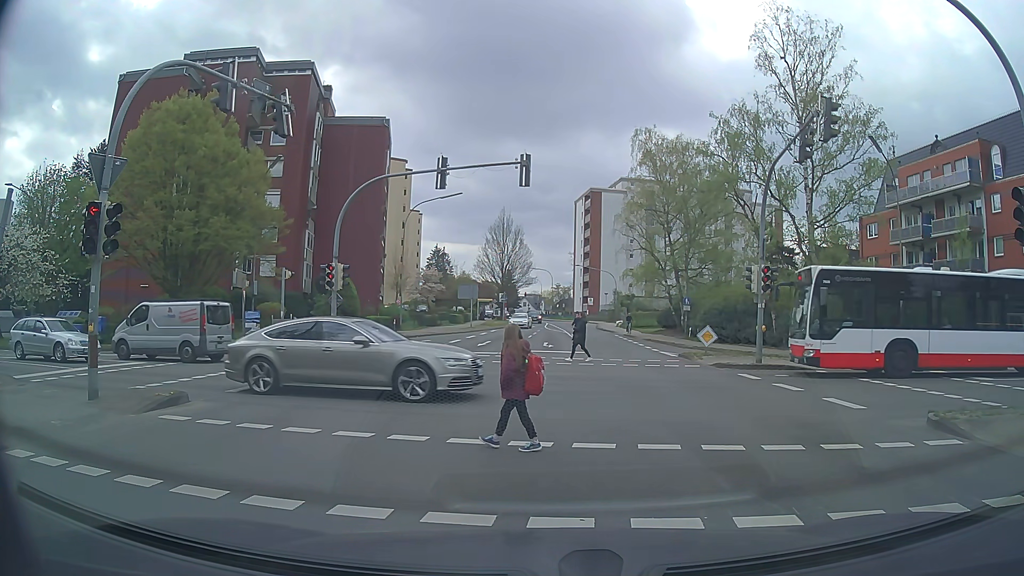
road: tertiary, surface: asphalt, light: Day
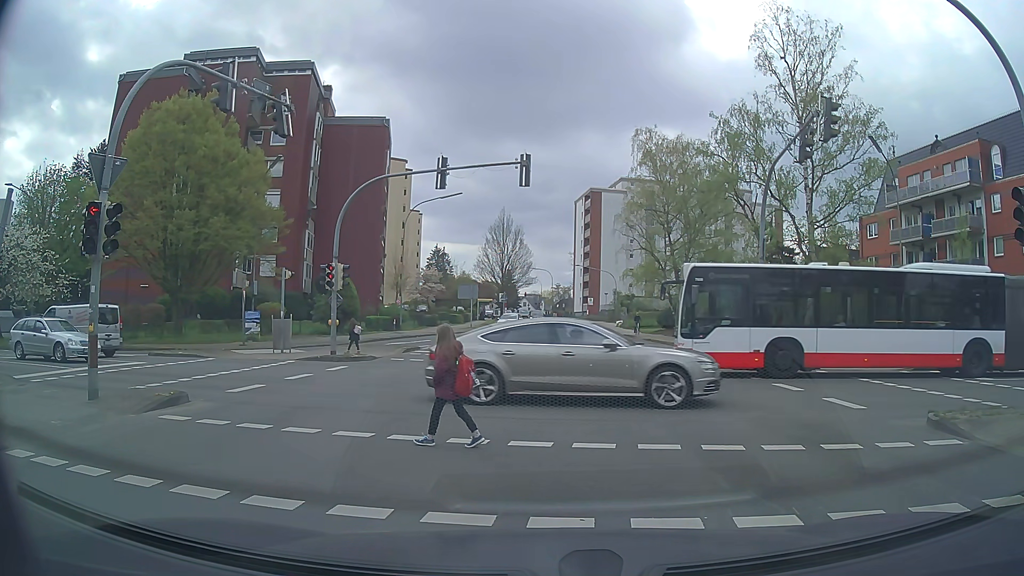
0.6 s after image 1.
(0.0, 0.0) m; 0°
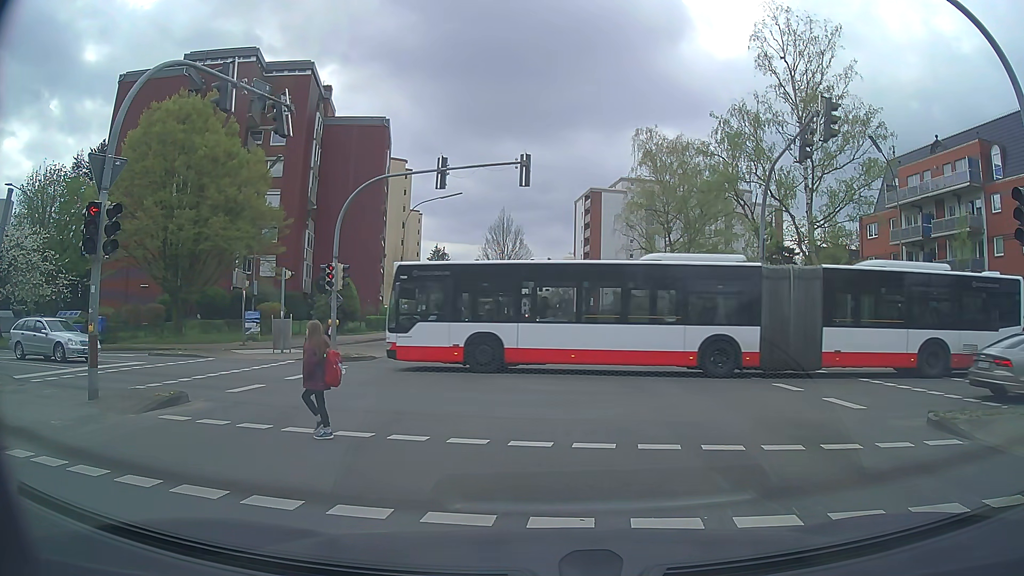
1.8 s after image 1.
(0.0, 0.0) m; 0°
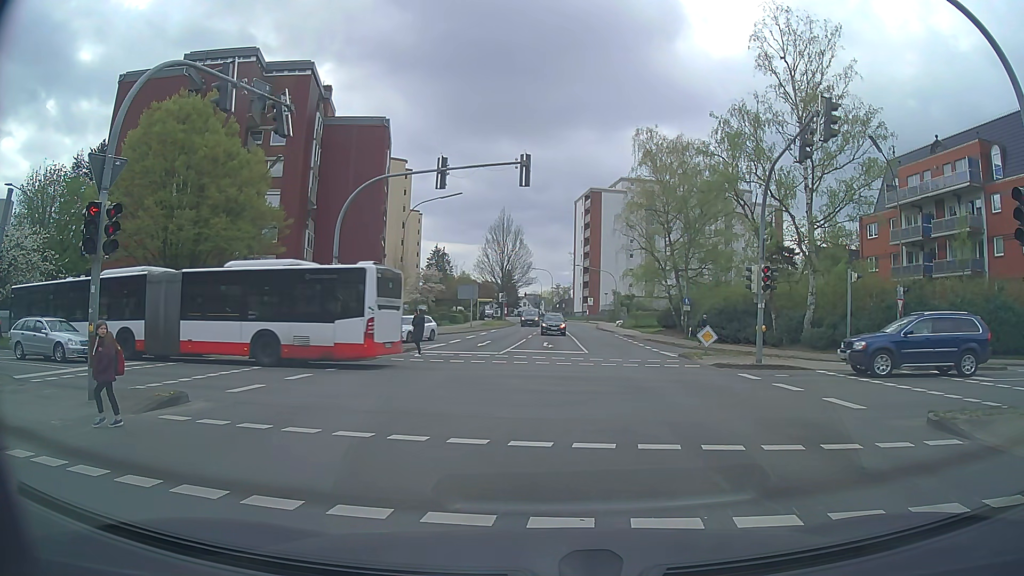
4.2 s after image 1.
(0.0, 0.0) m; 0°
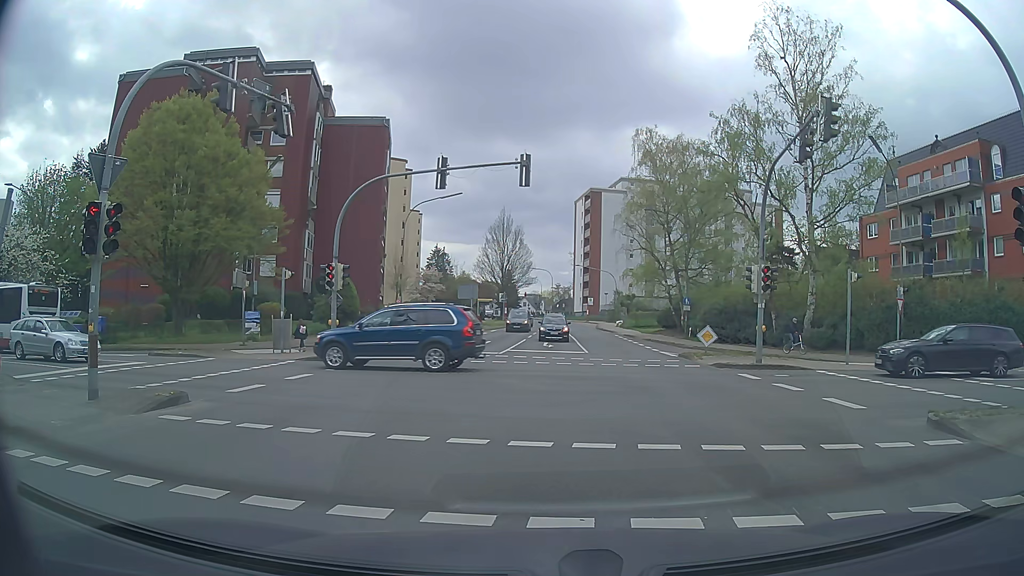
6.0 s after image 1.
(0.0, 0.0) m; 0°
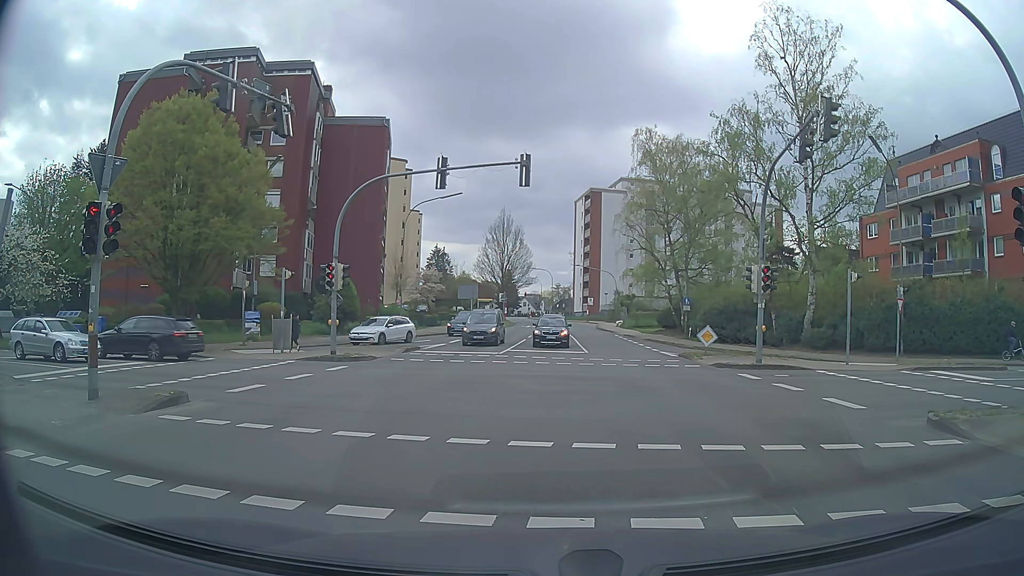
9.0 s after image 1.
(0.0, 0.0) m; 0°
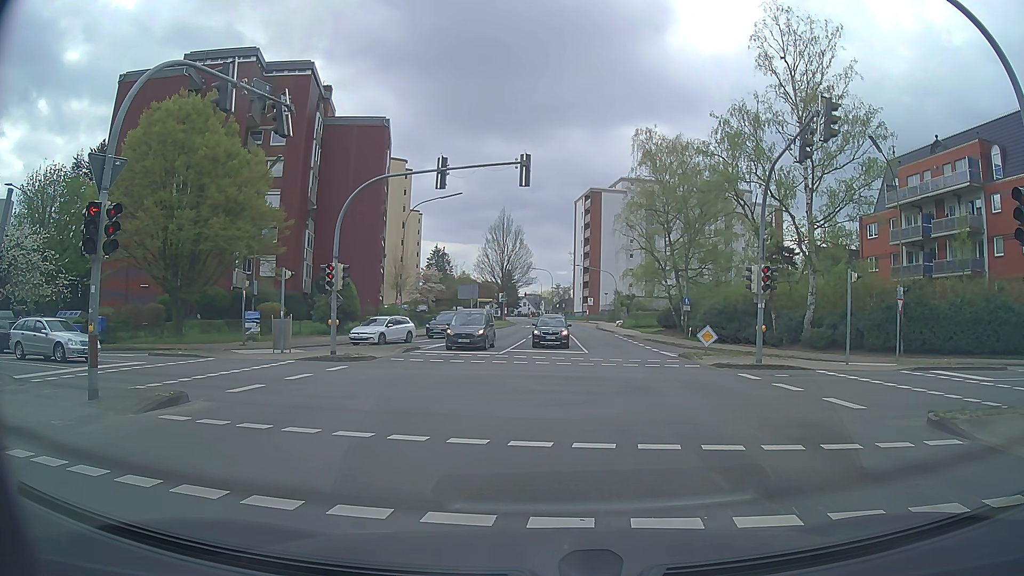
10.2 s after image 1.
(0.0, 0.0) m; 0°
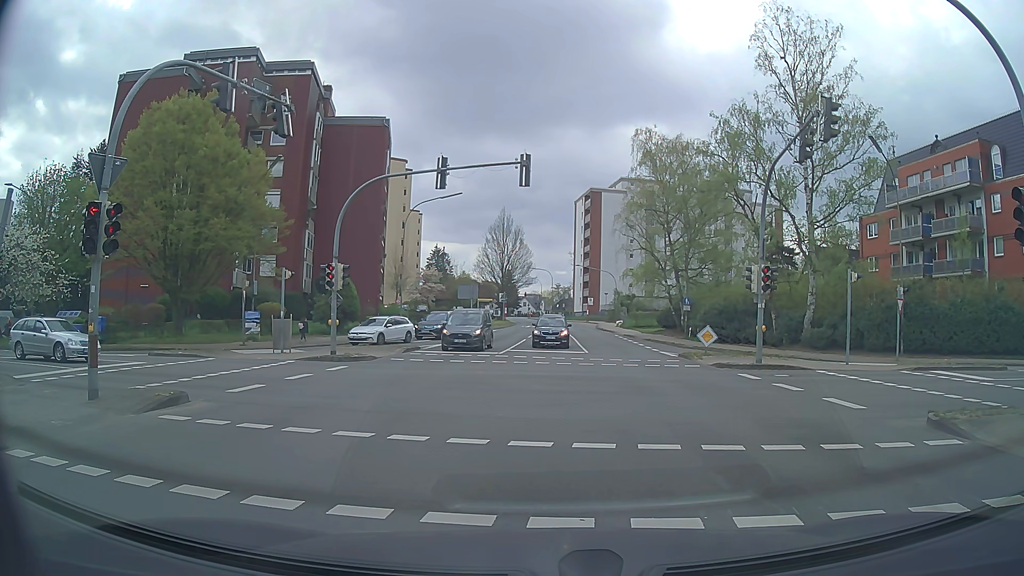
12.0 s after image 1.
(0.0, 0.0) m; 0°
